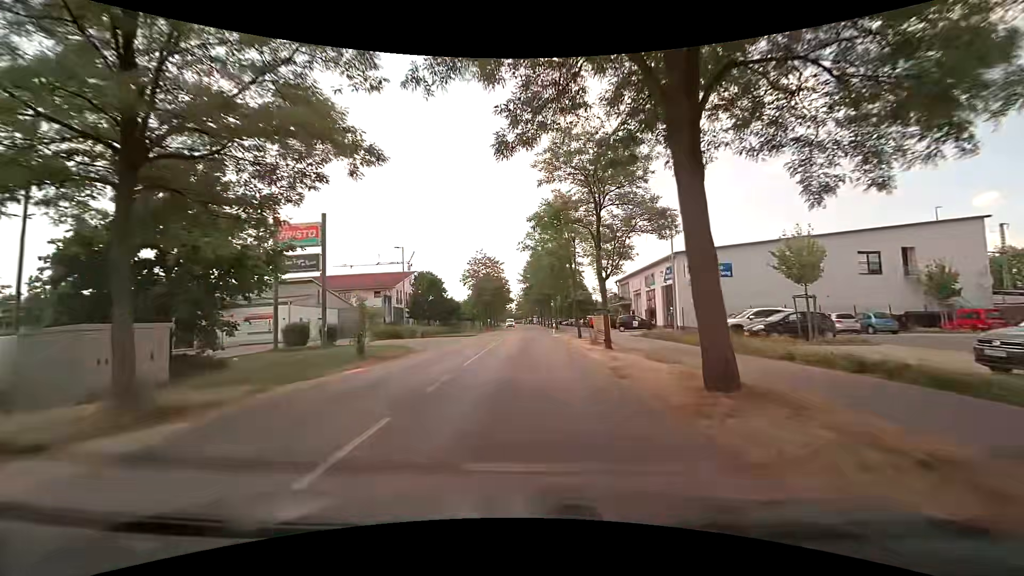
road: tertiary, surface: asphalt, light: Day
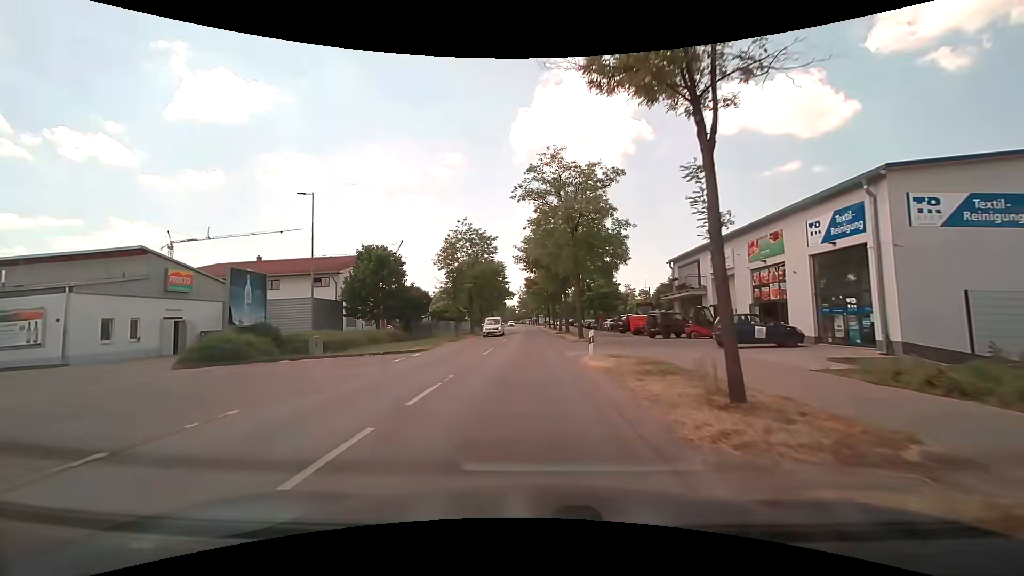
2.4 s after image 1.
(+0.1, +24.5) m; +1°
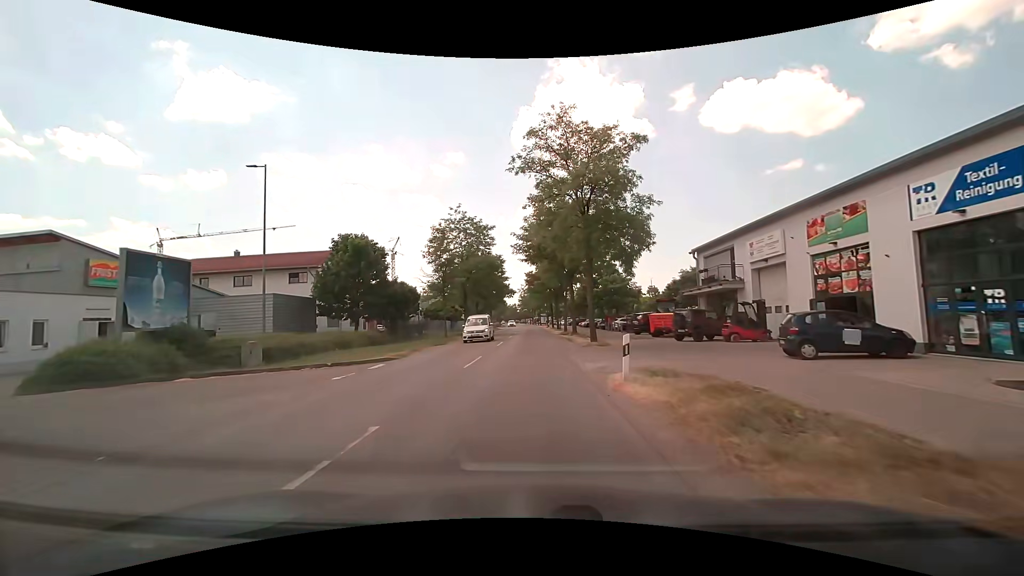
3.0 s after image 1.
(-0.1, +6.0) m; -1°
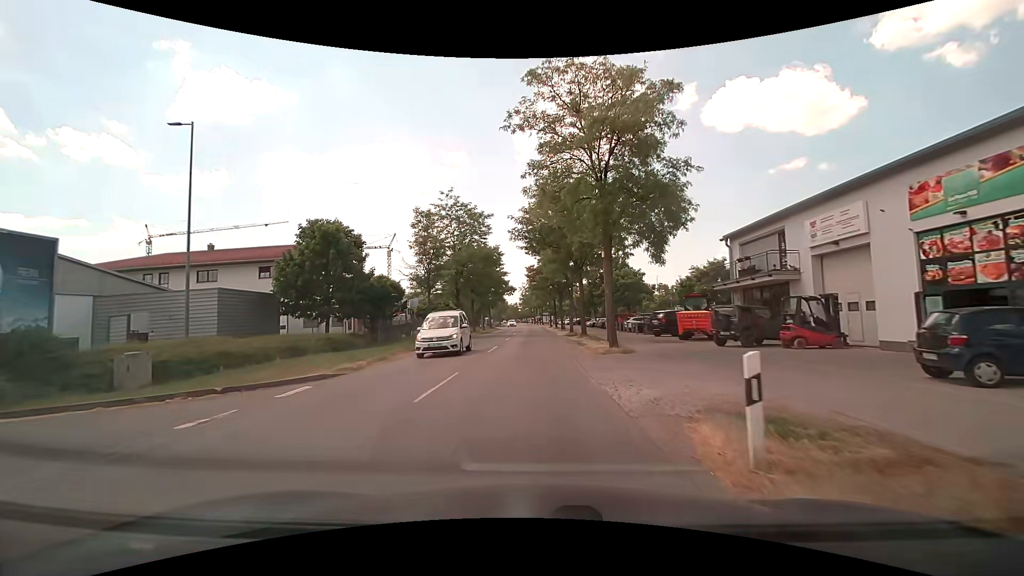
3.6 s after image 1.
(0.0, +6.0) m; 0°
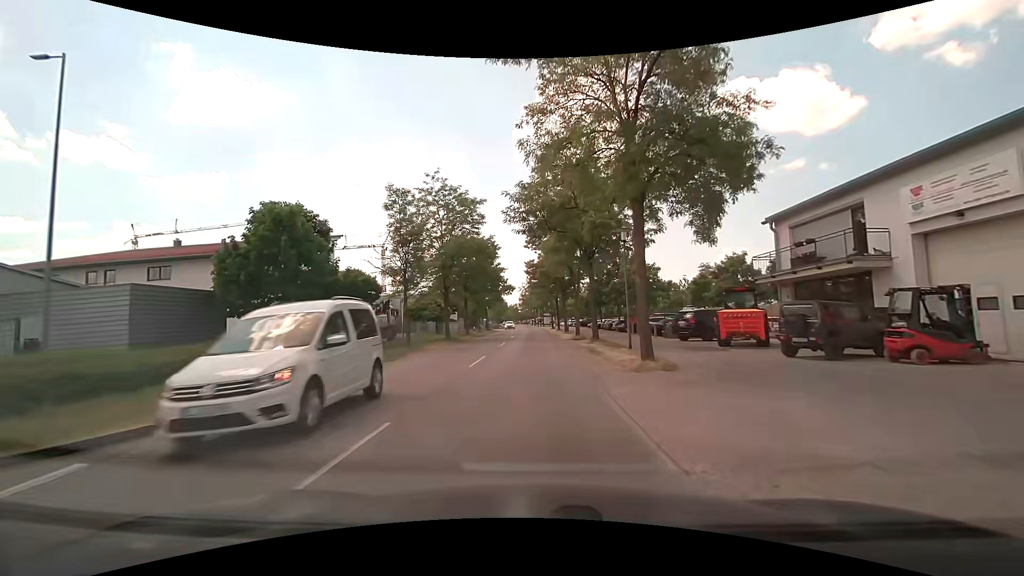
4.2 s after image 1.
(0.0, +5.9) m; 0°
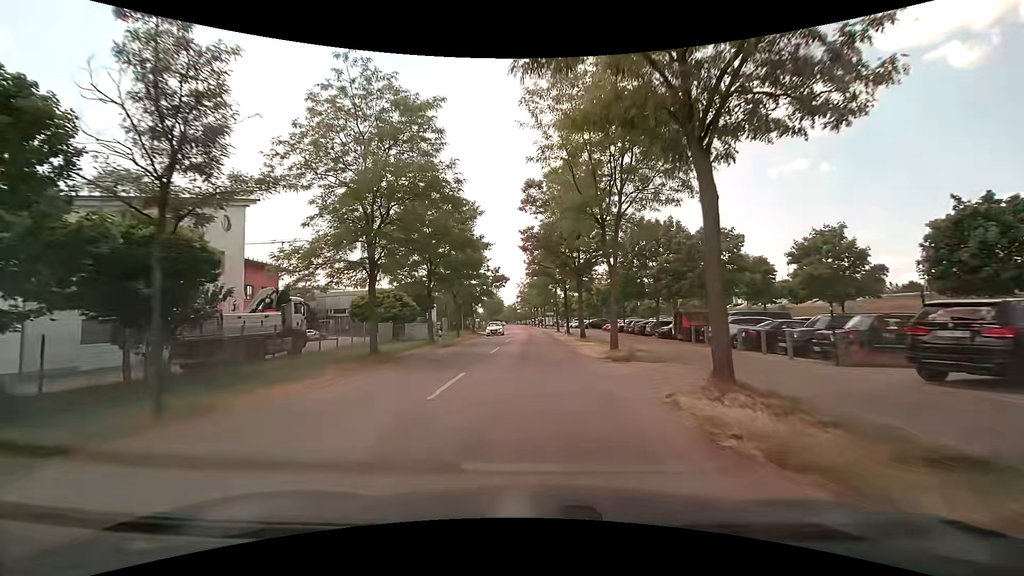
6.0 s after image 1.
(+0.1, +17.5) m; 0°
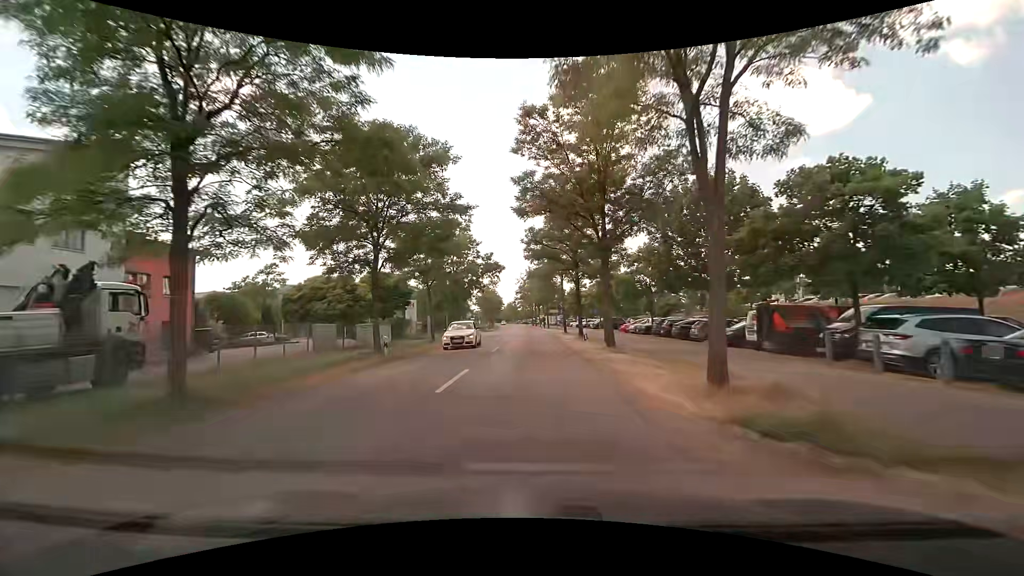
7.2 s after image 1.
(0.0, +11.5) m; 0°
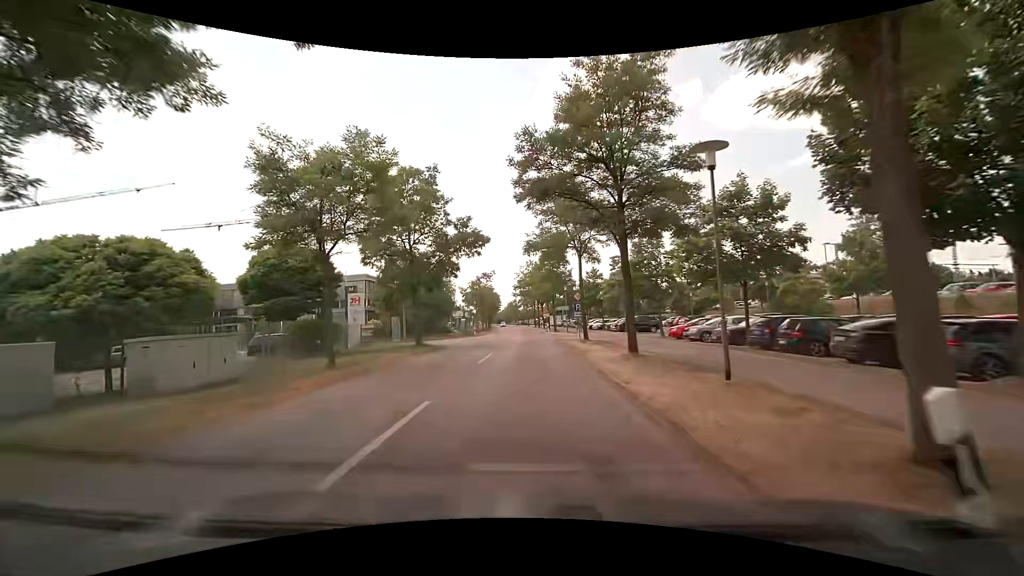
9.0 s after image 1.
(0.0, +17.0) m; -1°
(0, +10) (0, +20) (0, +30) (0, +40) (-1, +50) (-1, +60) (-1, +70) (-2, +80) (-2, +90) (-3, +100) m
